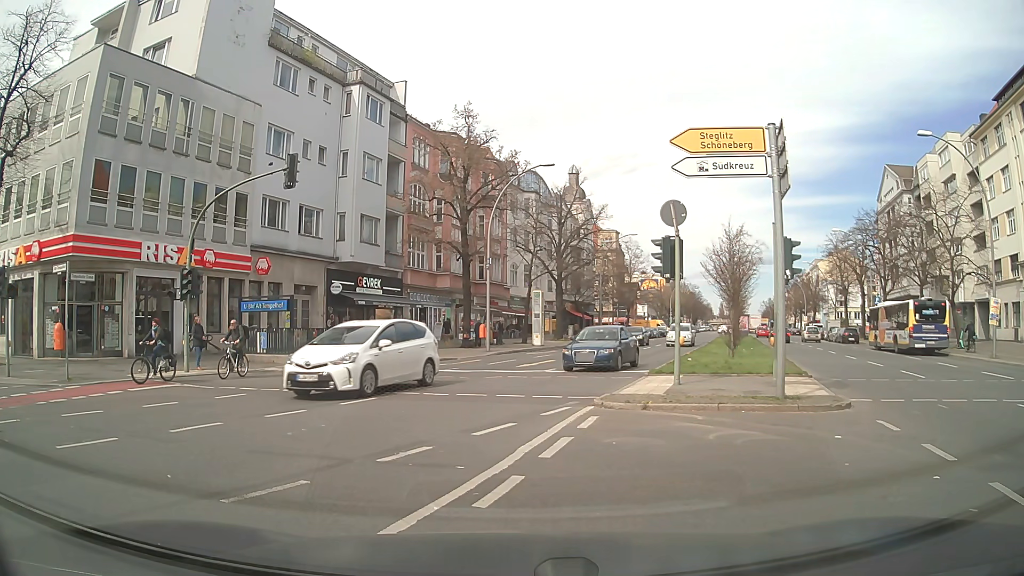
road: primary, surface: asphalt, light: Day
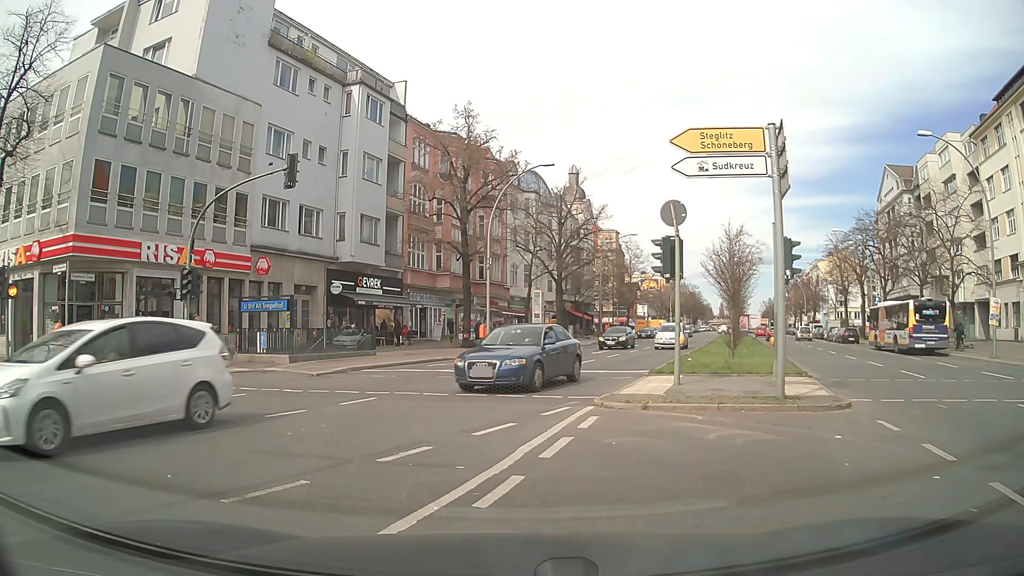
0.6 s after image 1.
(0.0, 0.0) m; 0°
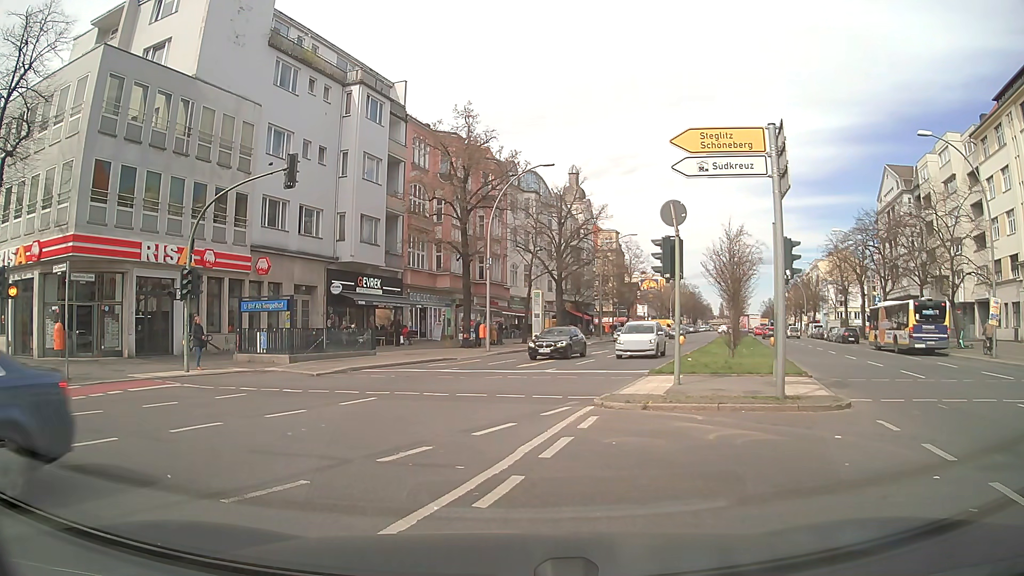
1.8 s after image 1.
(0.0, 0.0) m; 0°
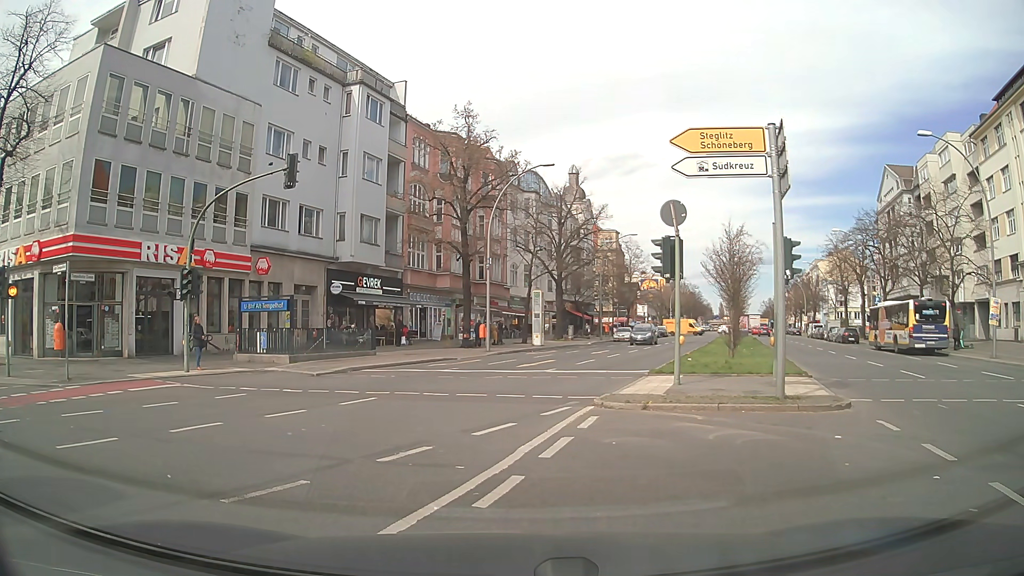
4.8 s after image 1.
(0.0, 0.0) m; 0°
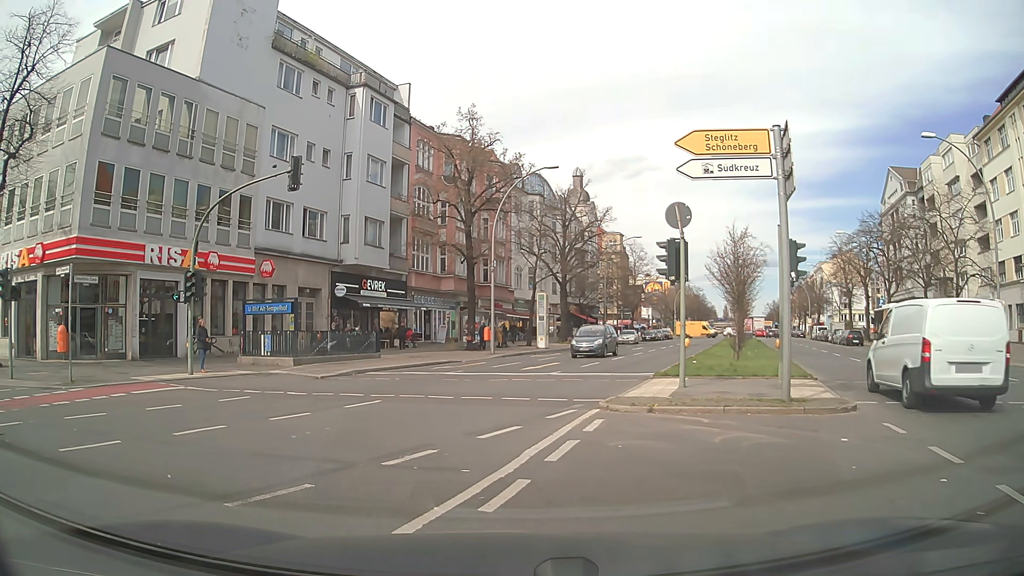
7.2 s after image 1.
(0.0, 0.0) m; 0°
